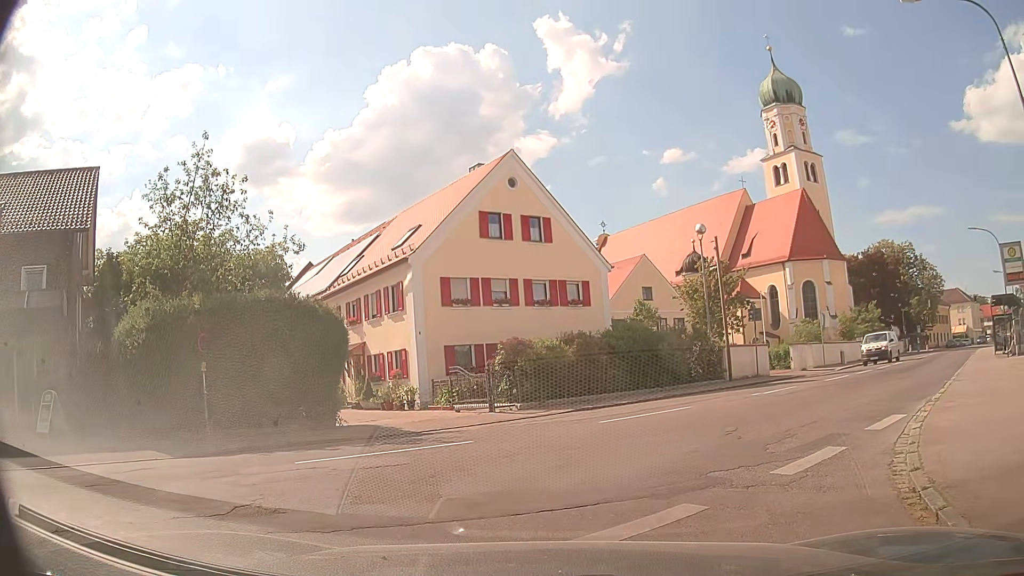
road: residential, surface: asphalt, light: Day
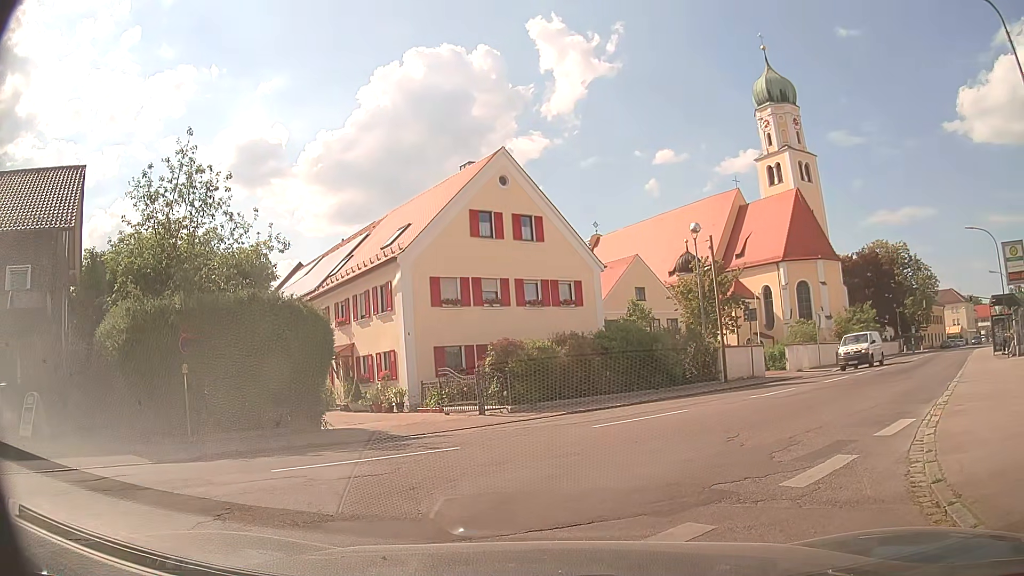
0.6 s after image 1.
(0.0, +0.5) m; 0°
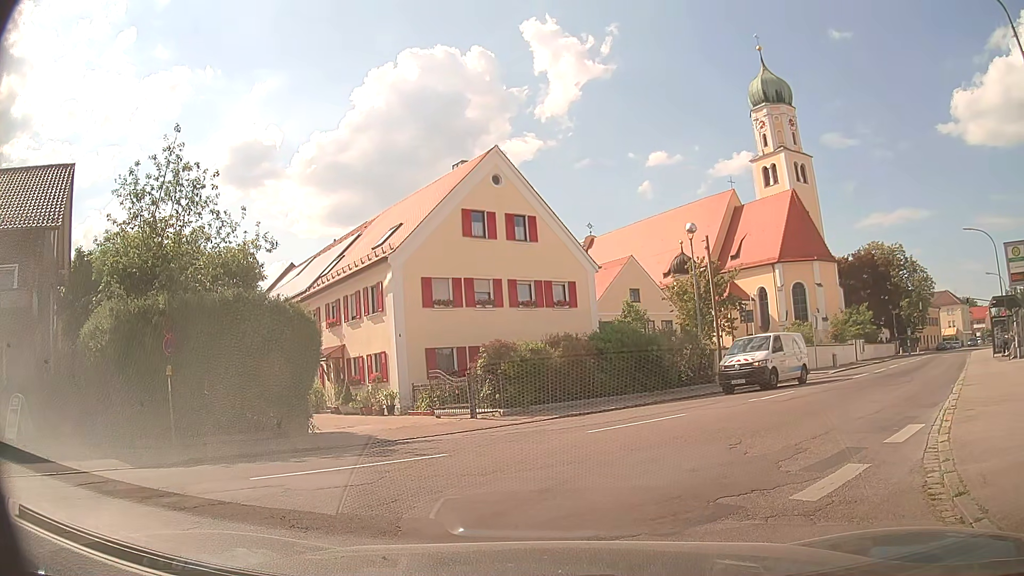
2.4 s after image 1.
(0.0, +0.5) m; 0°
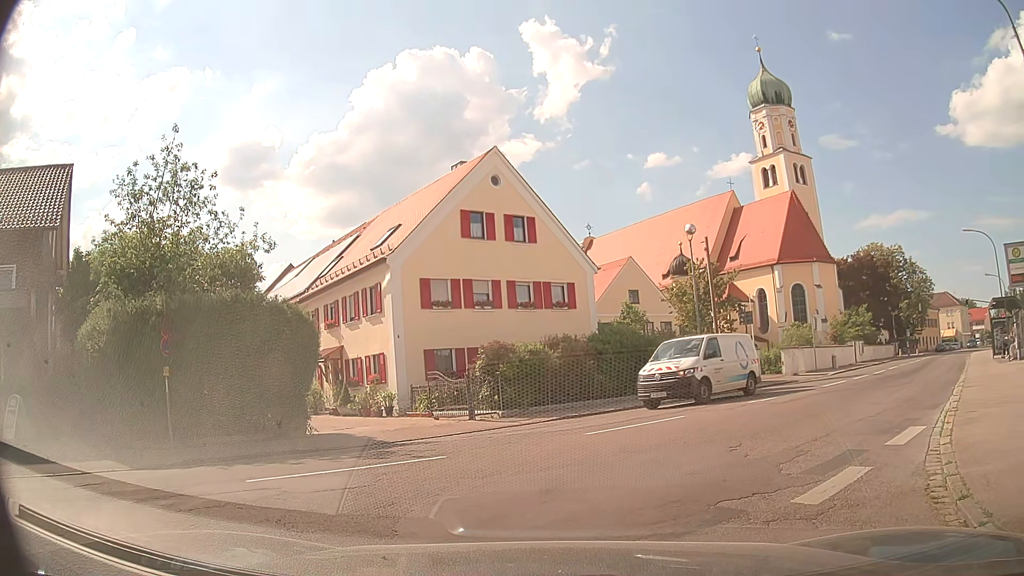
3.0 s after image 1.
(0.0, +0.1) m; 0°
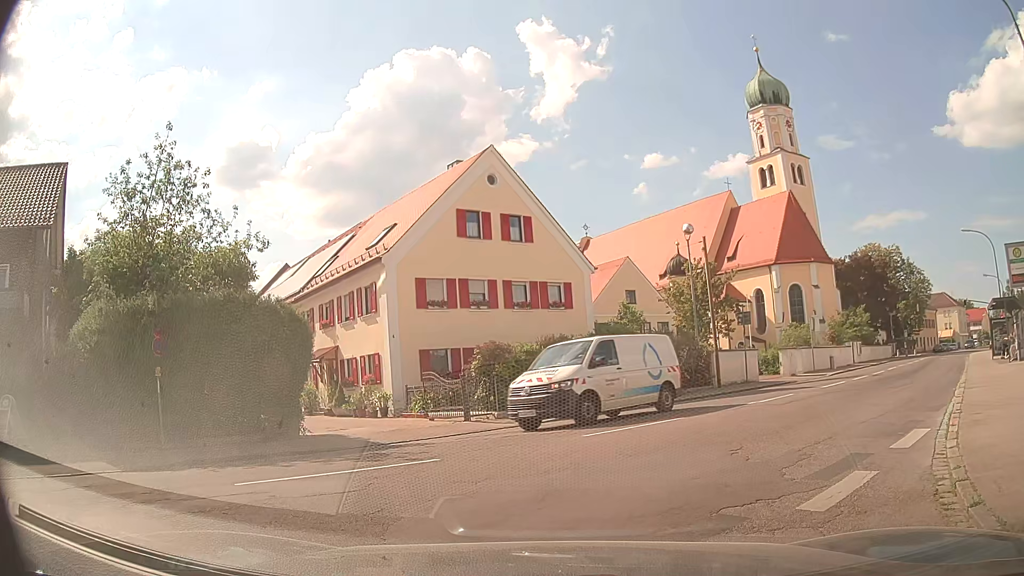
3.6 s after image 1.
(0.0, +0.2) m; 0°
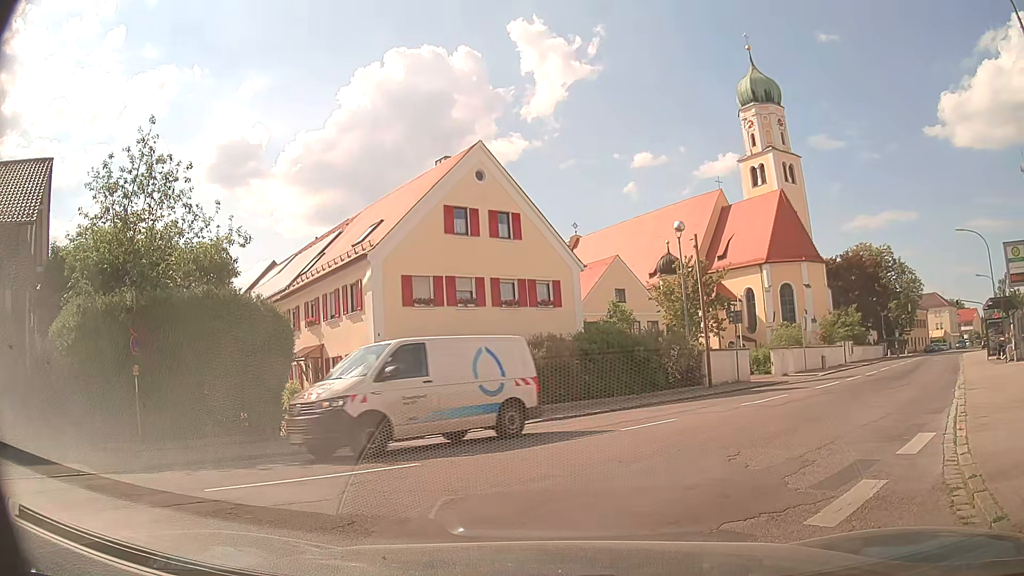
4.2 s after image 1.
(0.0, +0.5) m; 0°
